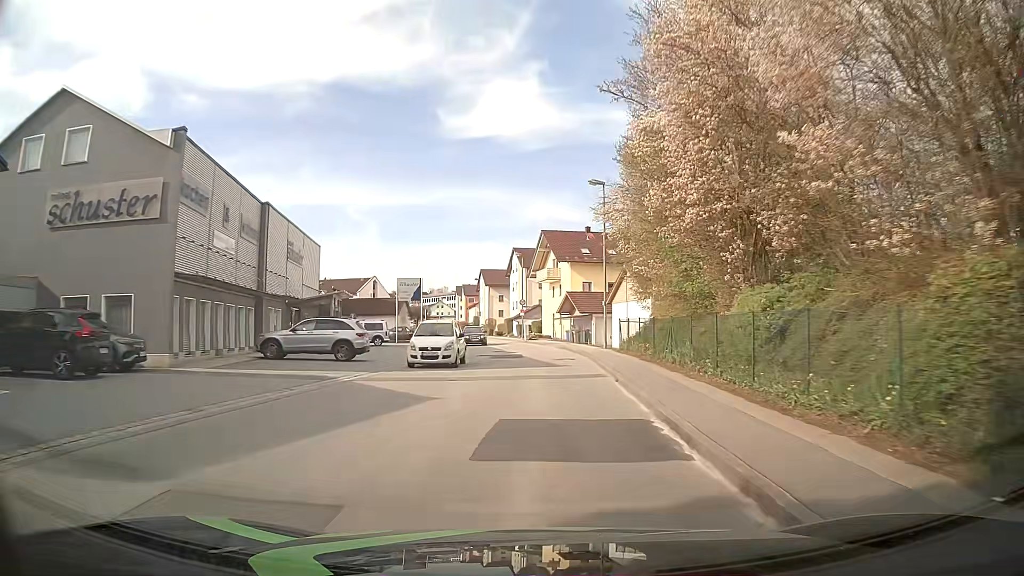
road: unclassified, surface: asphalt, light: Day
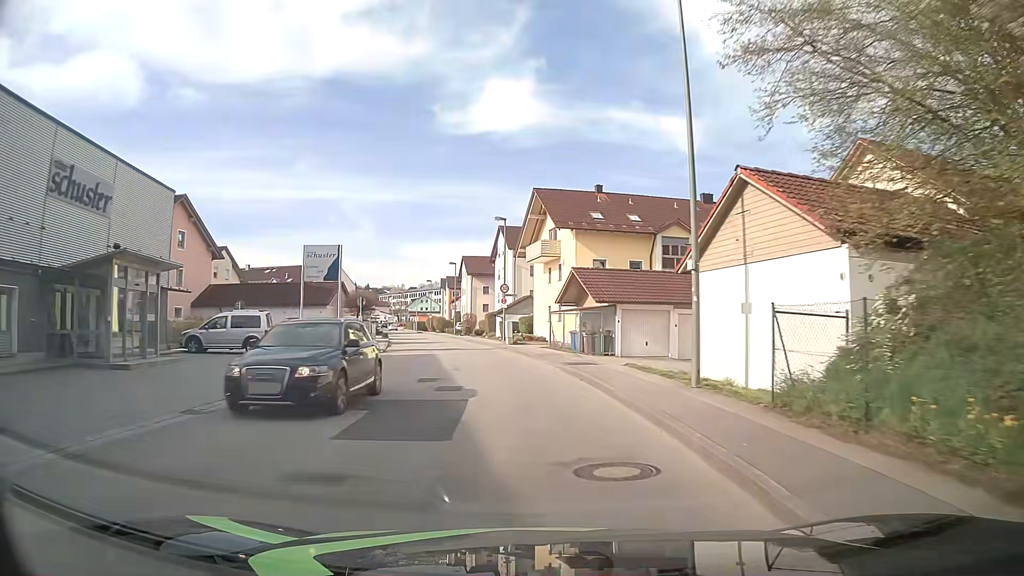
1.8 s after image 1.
(+0.5, +20.3) m; +1°
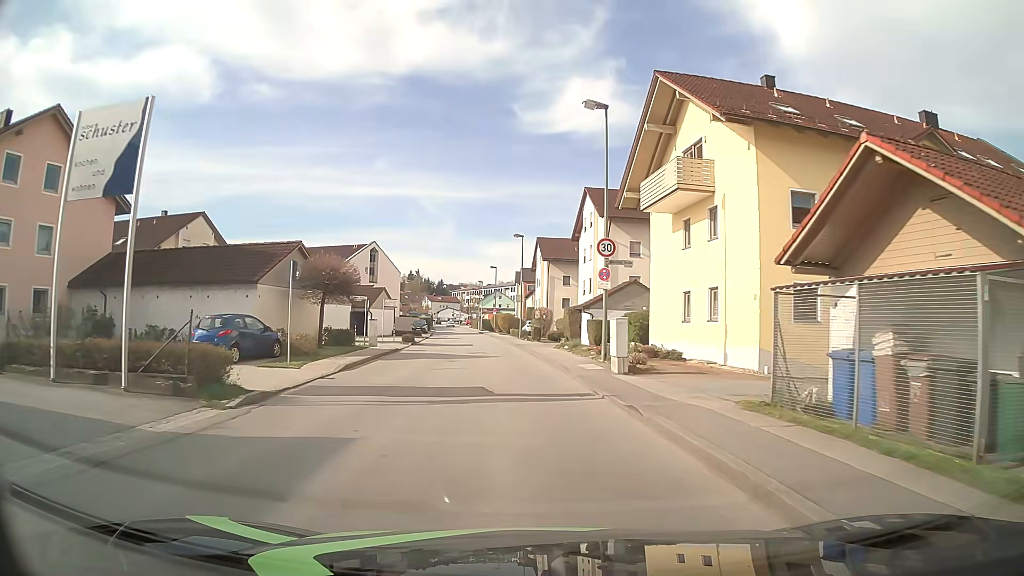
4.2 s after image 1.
(-1.5, +23.3) m; -7°
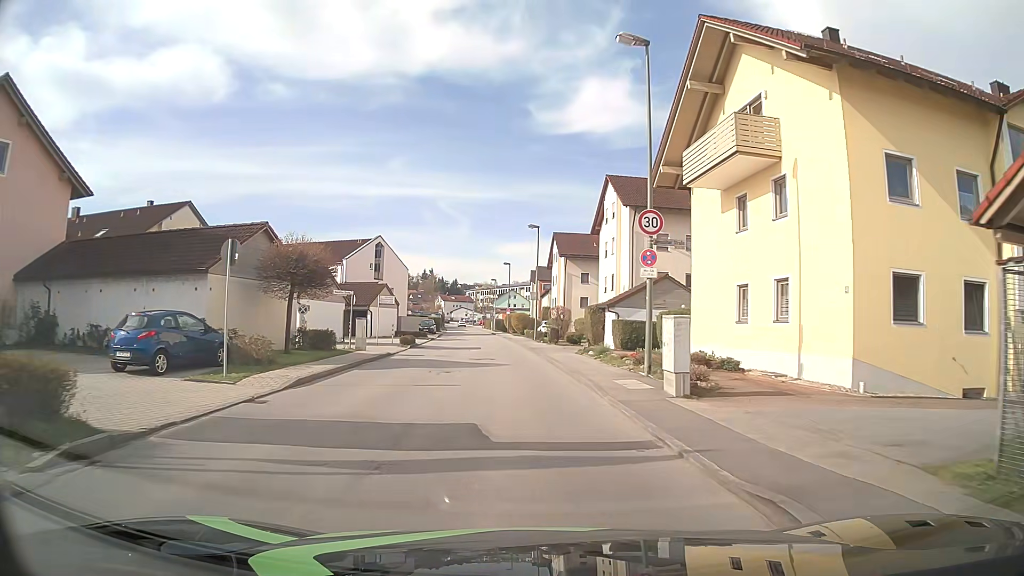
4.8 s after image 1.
(0.0, +5.2) m; -1°
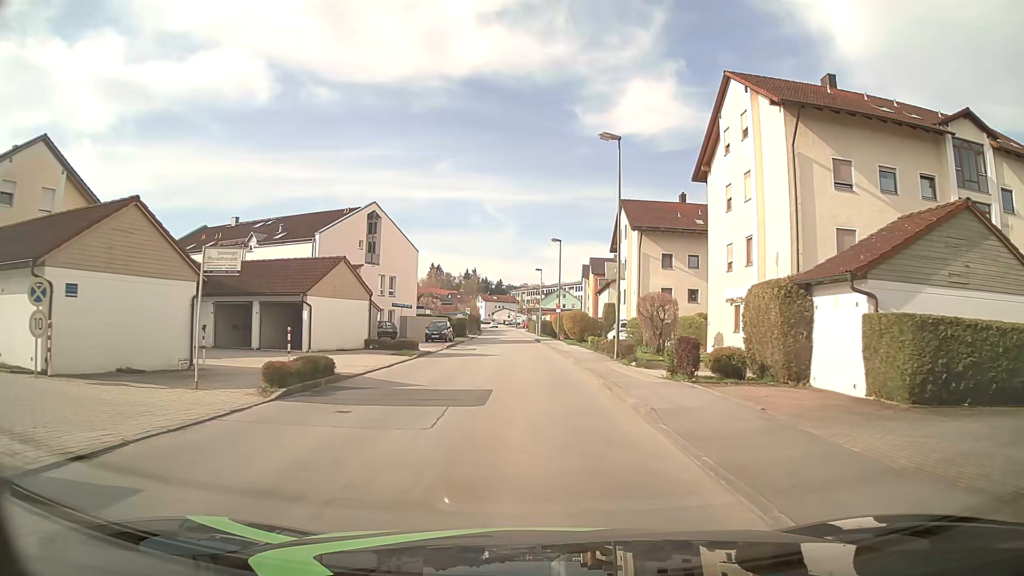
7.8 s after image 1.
(-1.1, +23.7) m; -3°
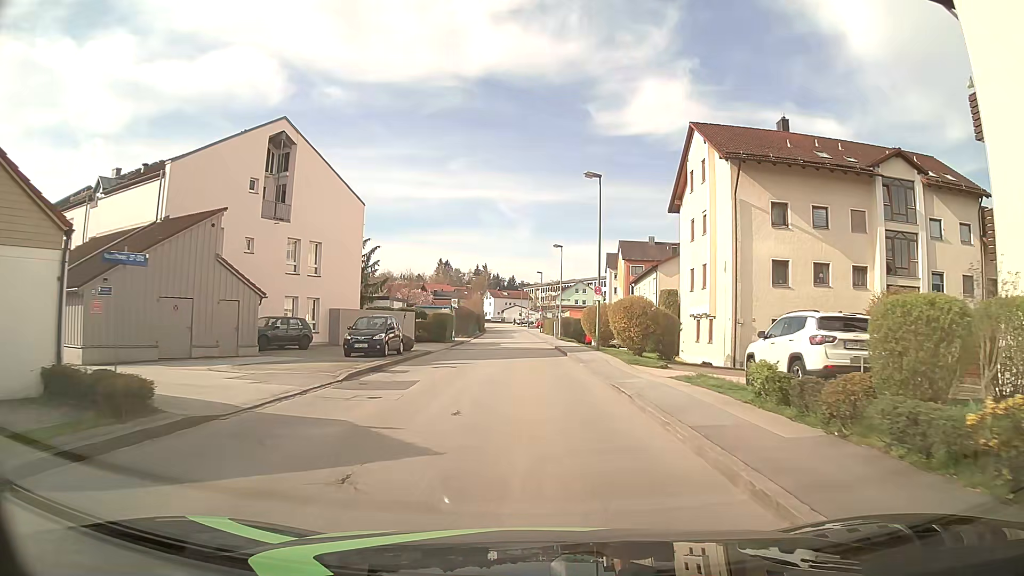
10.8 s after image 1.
(-0.8, +23.7) m; -2°
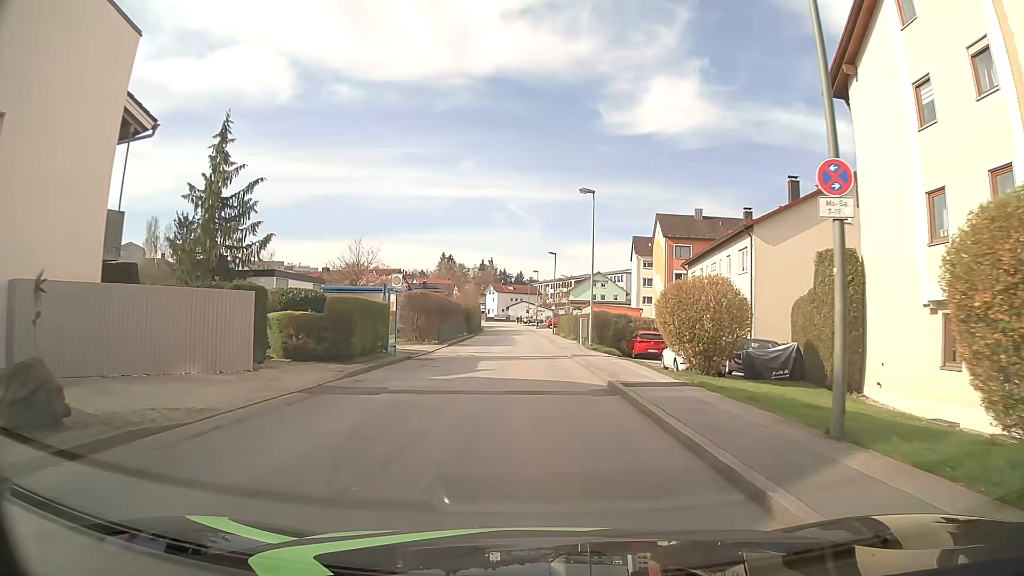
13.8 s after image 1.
(-0.2, +23.9) m; -1°
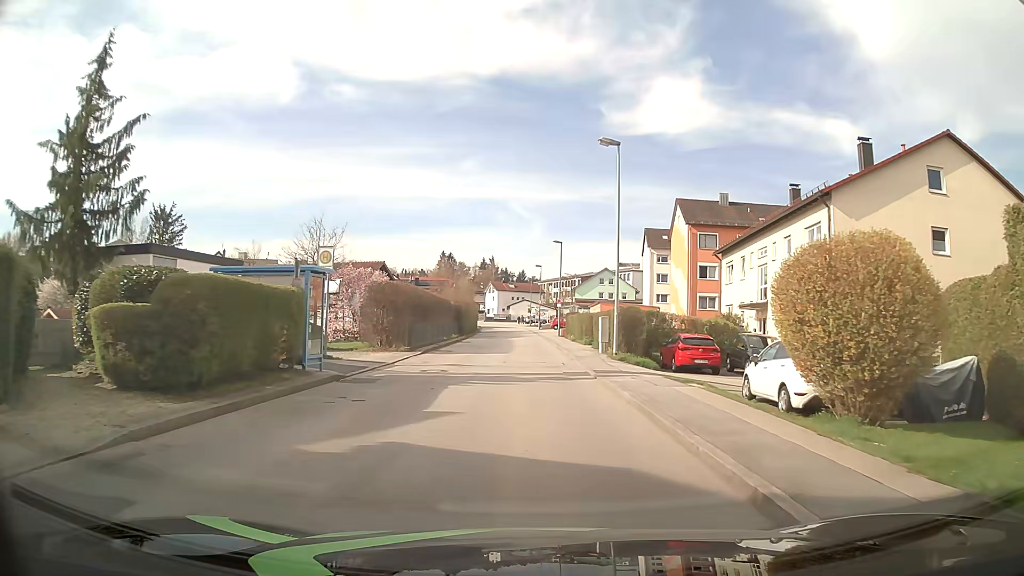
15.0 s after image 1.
(0.0, +9.6) m; 0°
(0, +10) (0, +20) (0, +30) (0, +40) (-1, +50) (-1, +60) (-1, +70) (-1, +80) (-2, +90) (-3, +100) m
